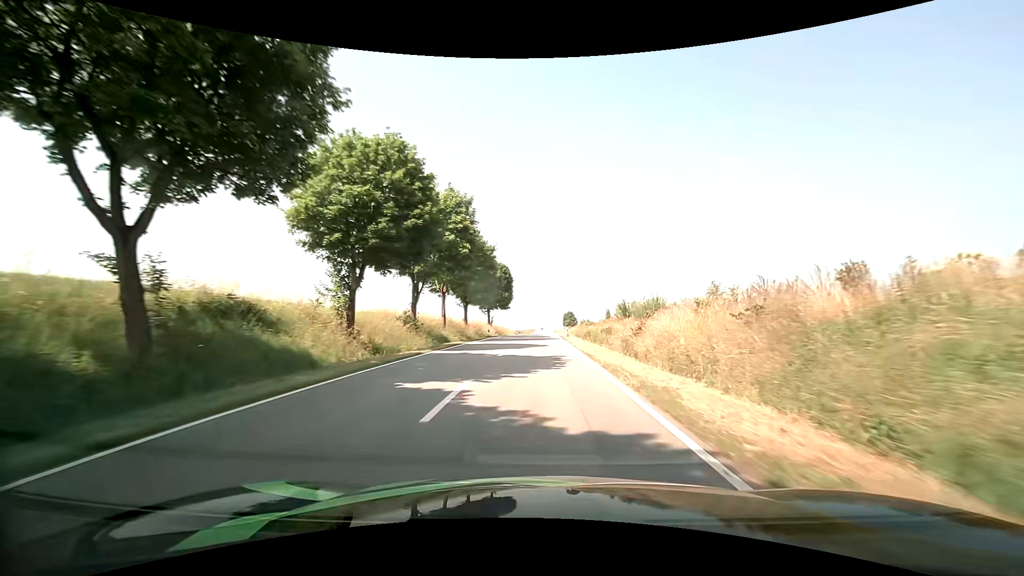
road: tertiary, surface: asphalt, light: Day
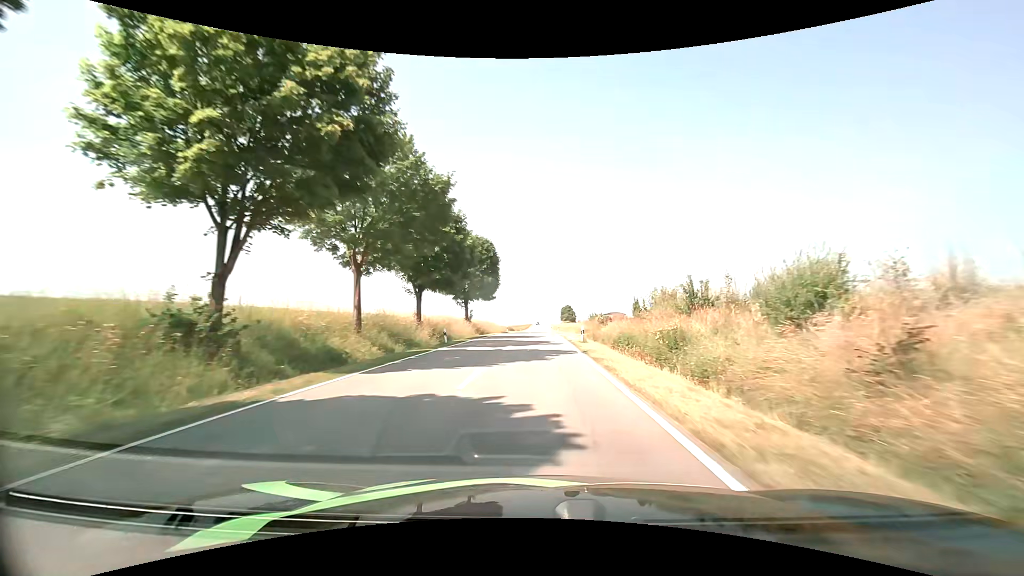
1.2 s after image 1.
(0.0, +22.1) m; 0°
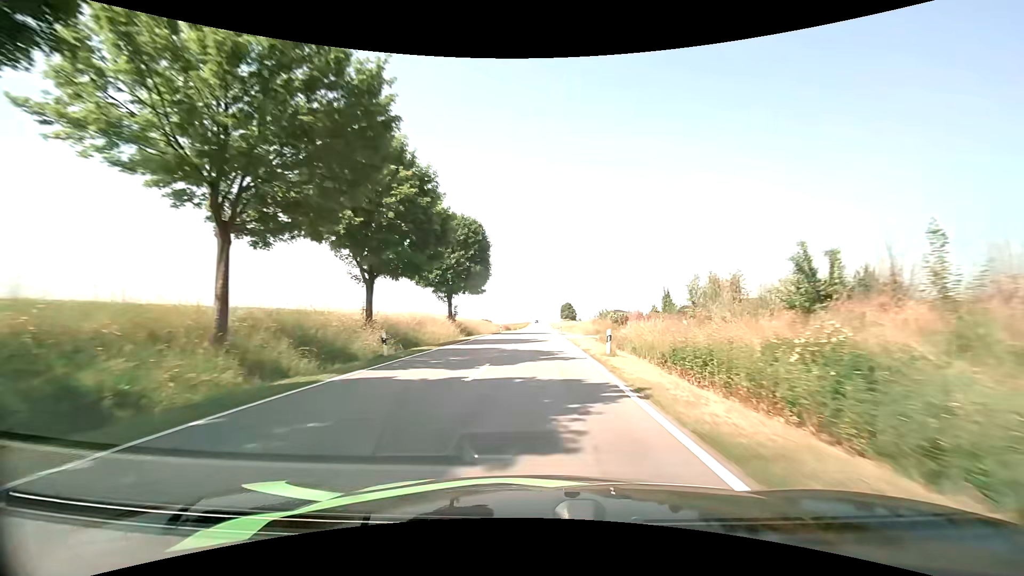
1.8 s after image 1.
(0.0, +11.2) m; 0°
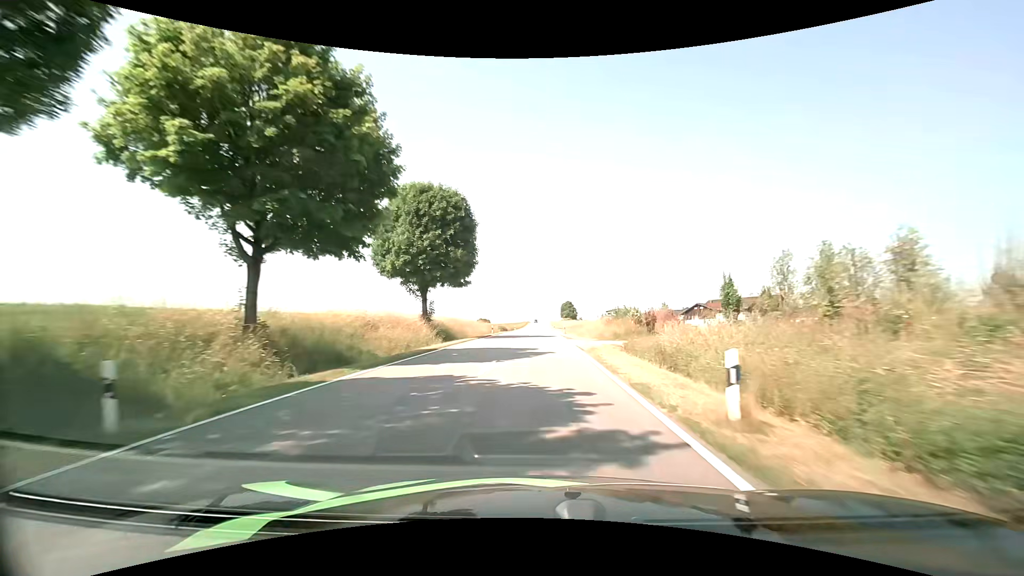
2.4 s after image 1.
(0.0, +11.3) m; 0°
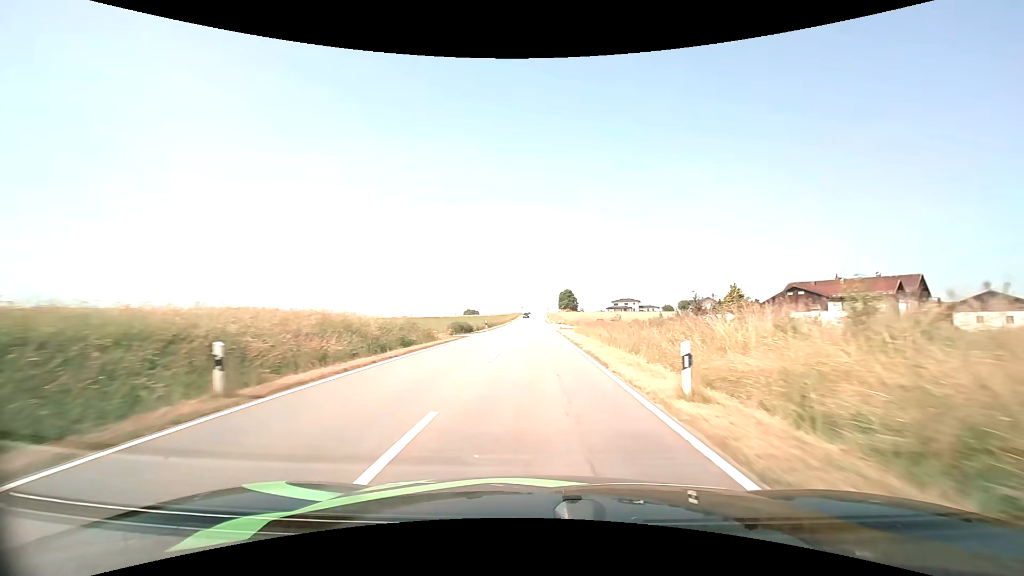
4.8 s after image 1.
(+0.3, +46.3) m; +1°
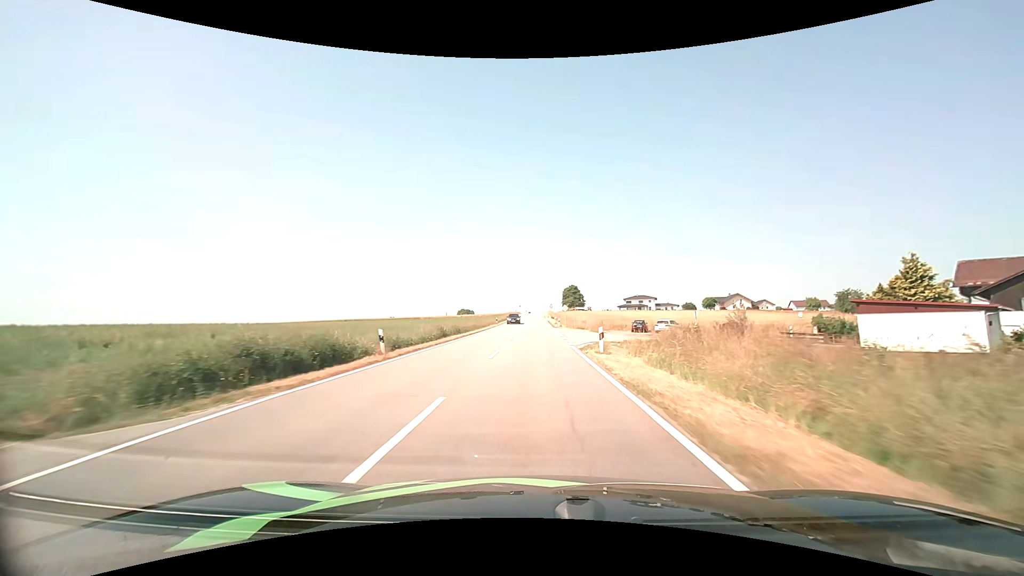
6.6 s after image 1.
(0.0, +35.6) m; 0°
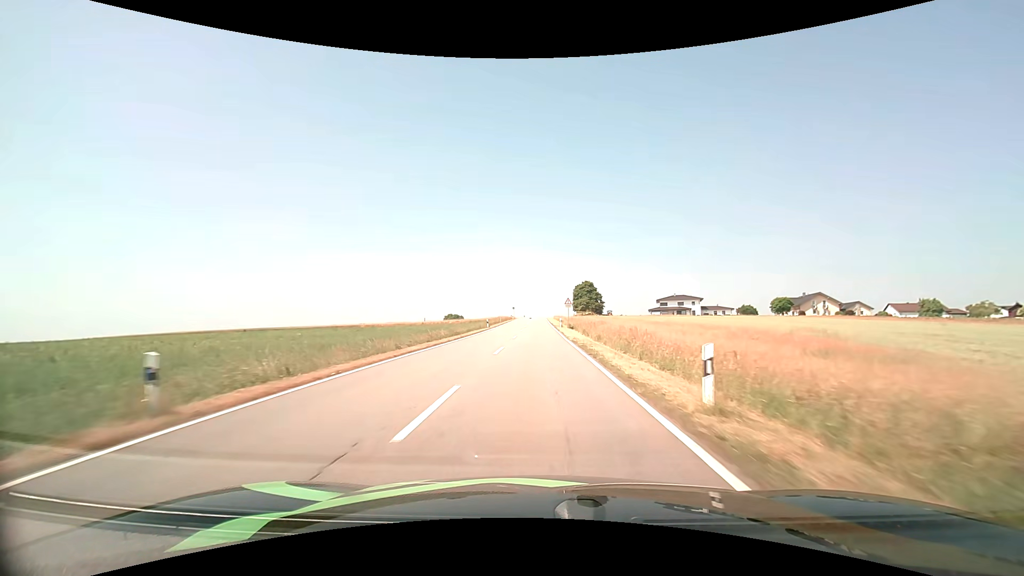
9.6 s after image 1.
(-0.1, +60.6) m; 0°
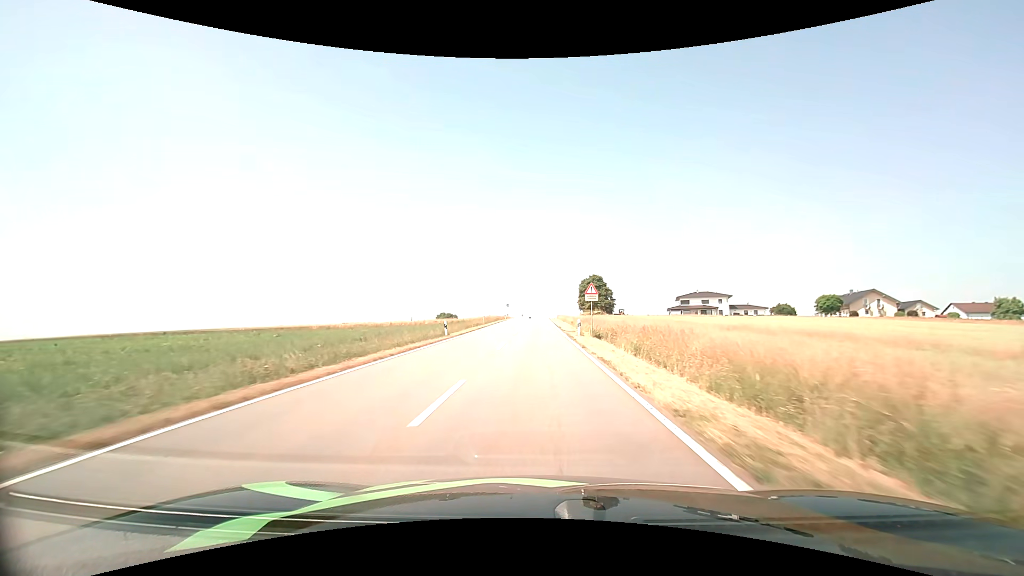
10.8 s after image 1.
(0.0, +24.2) m; 0°
(0, +10) (0, +20) (0, +30) (0, +40) (0, +50) (0, +60) (0, +70) (0, +80) (0, +90) (0, +100) m
